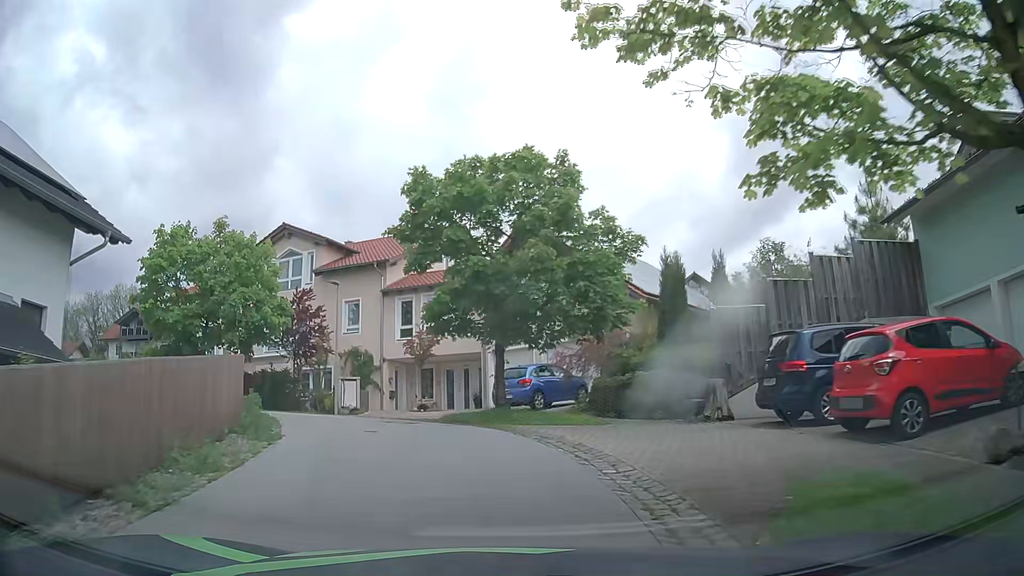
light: Day
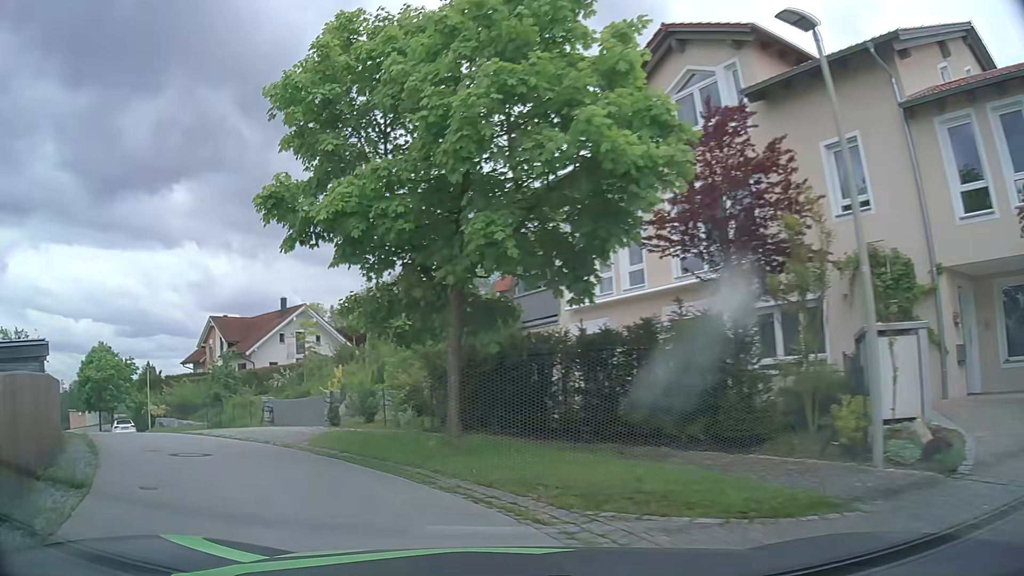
(-4.6, +18.5) m; -39°
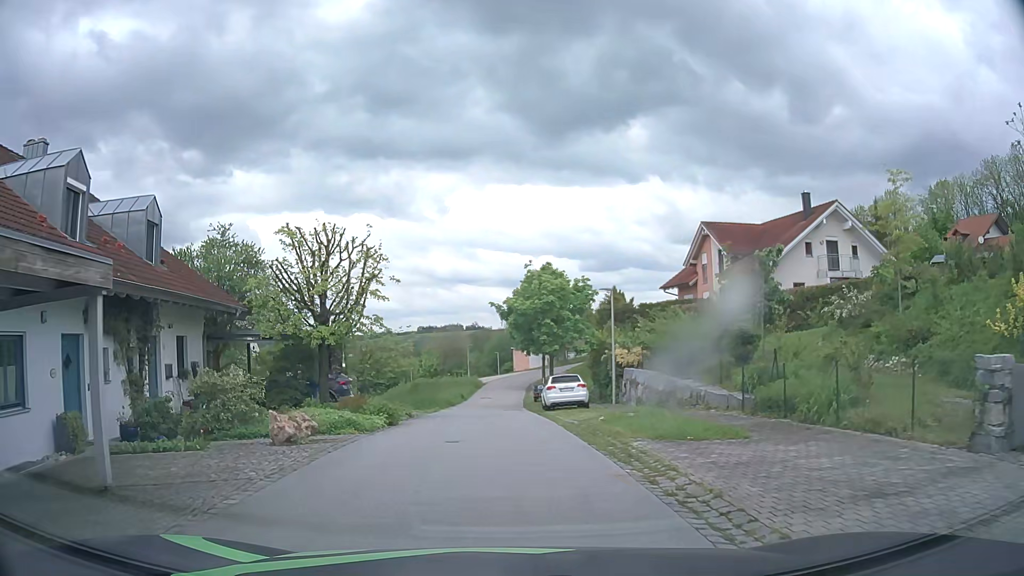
(-8.3, +16.5) m; -41°
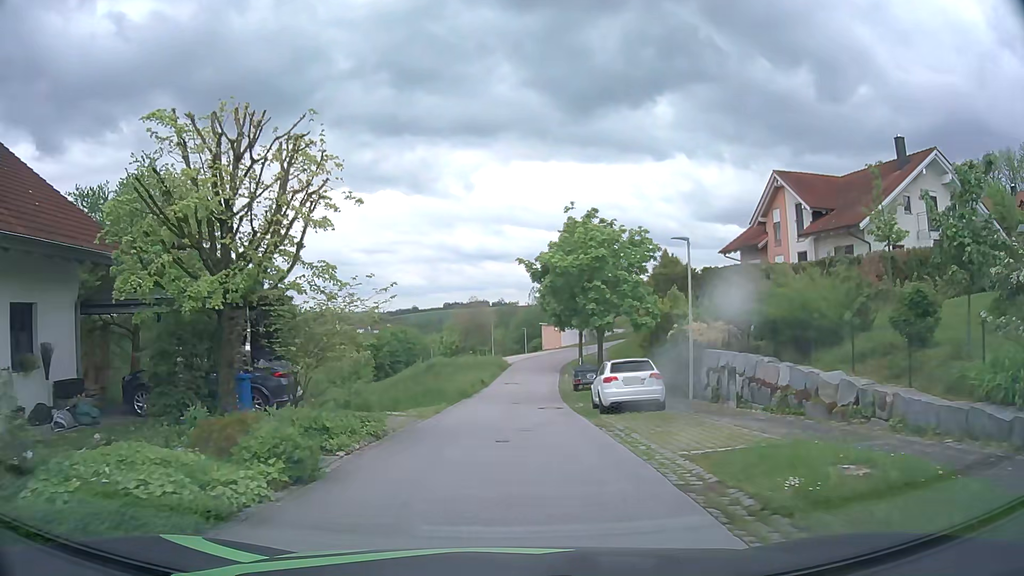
(-0.2, +8.9) m; -2°
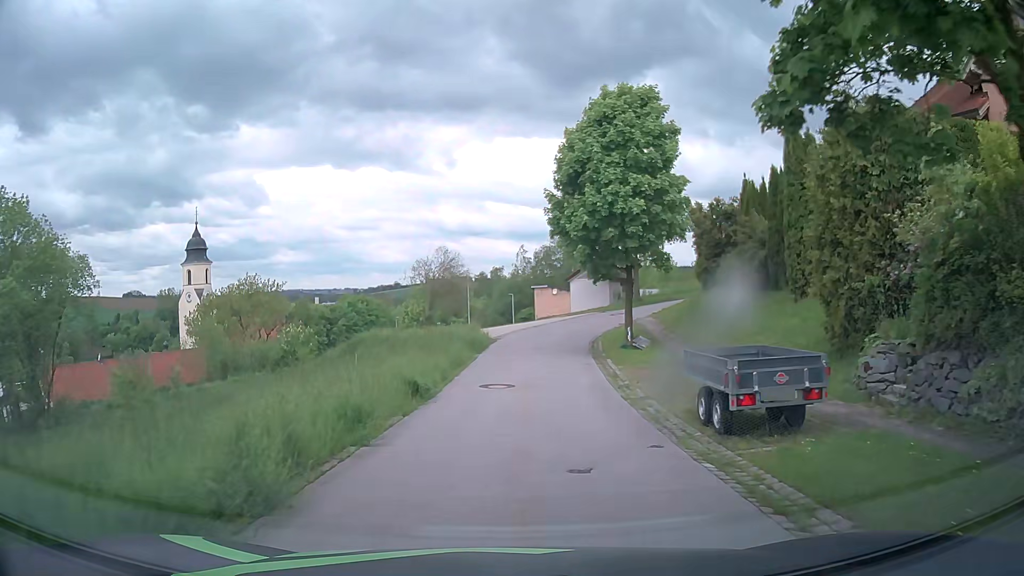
(0.0, +22.7) m; +1°
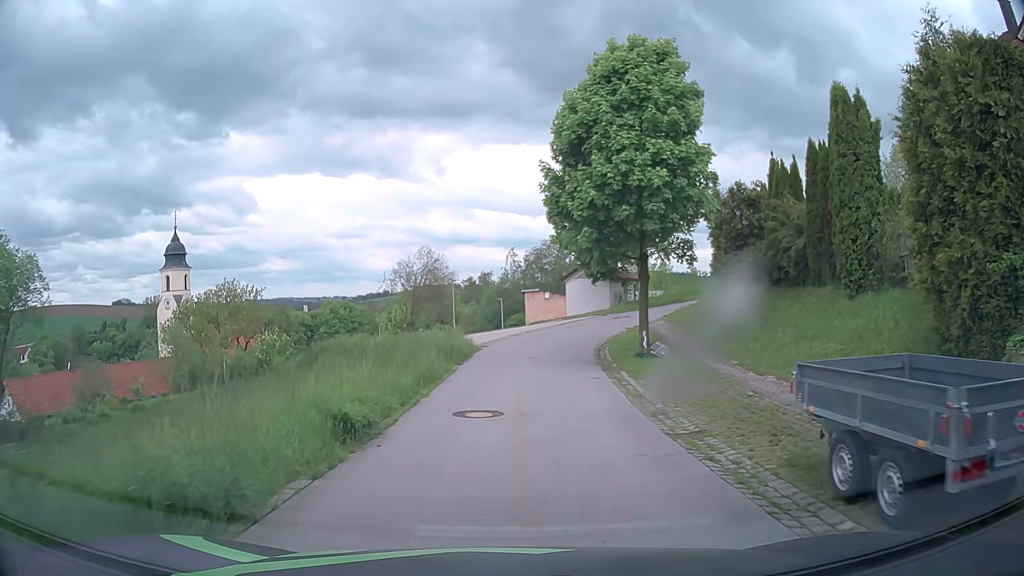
(0.0, +4.7) m; 0°
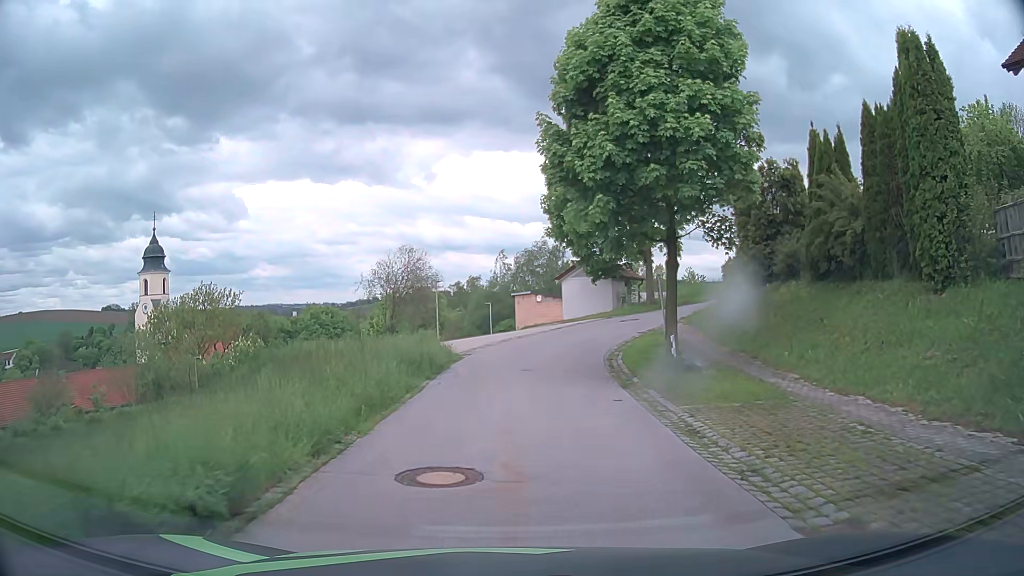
(+0.1, +4.7) m; +2°
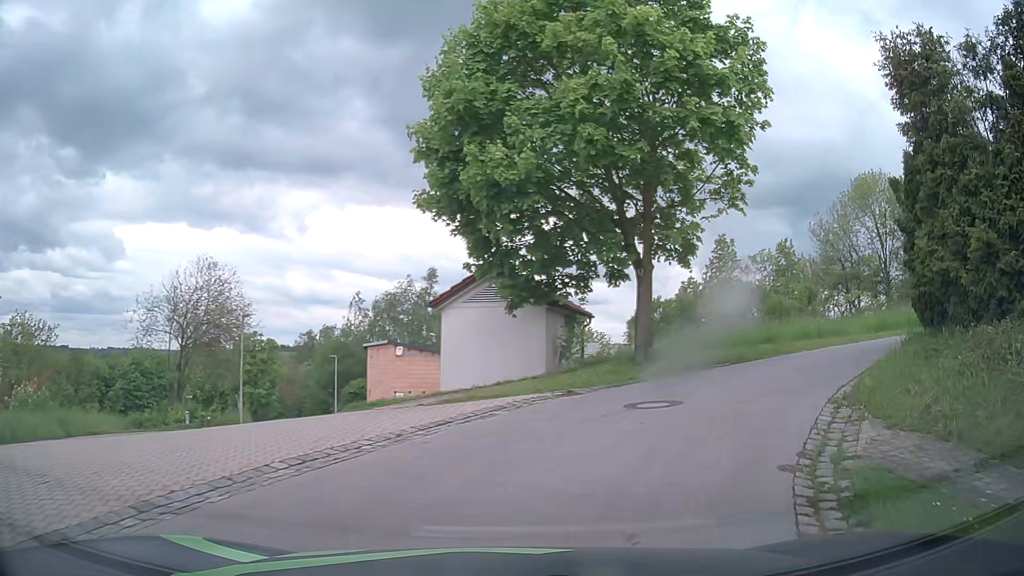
(+0.5, +17.5) m; +9°
